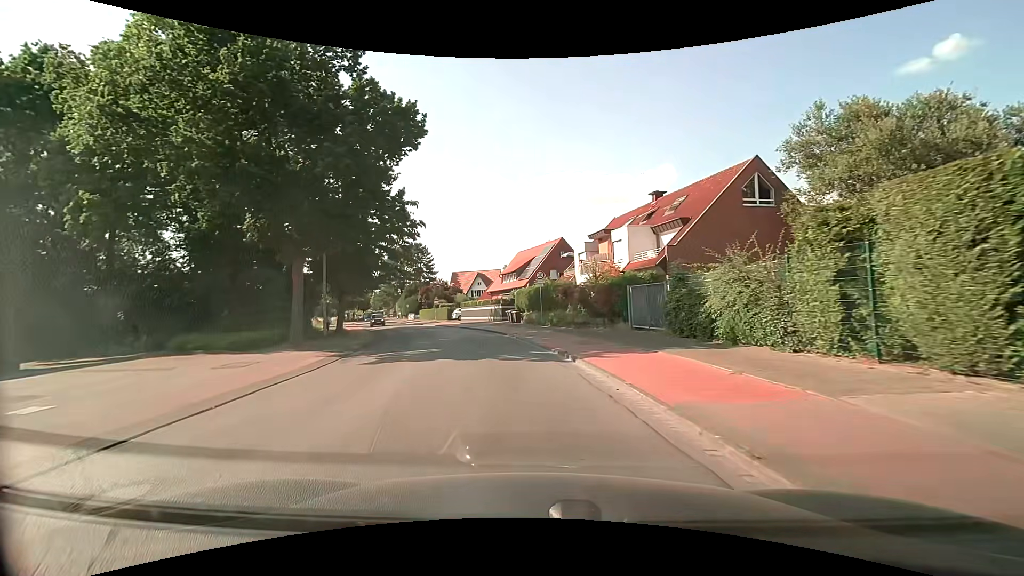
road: tertiary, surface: asphalt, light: Day
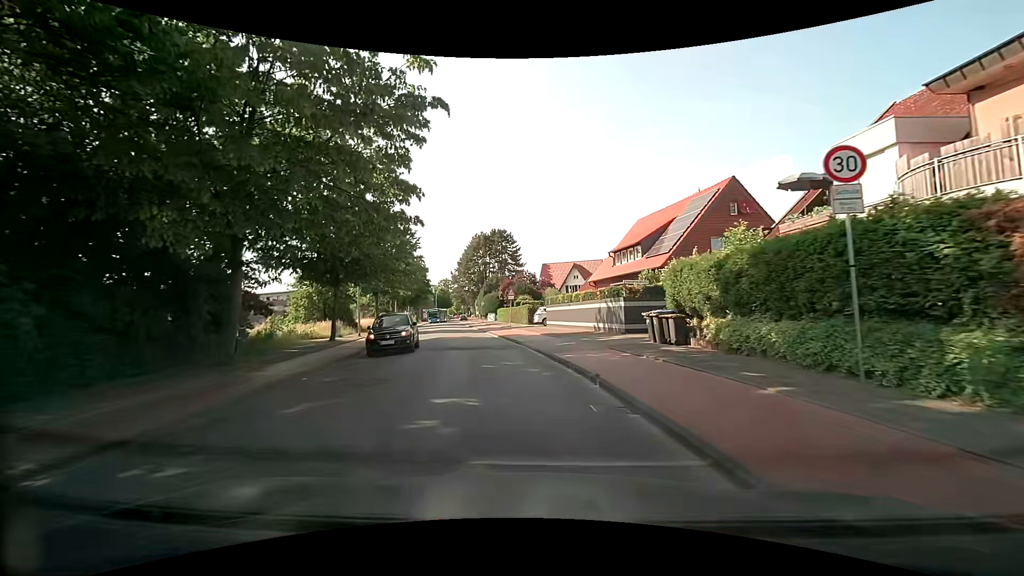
(-2.9, +24.1) m; -12°
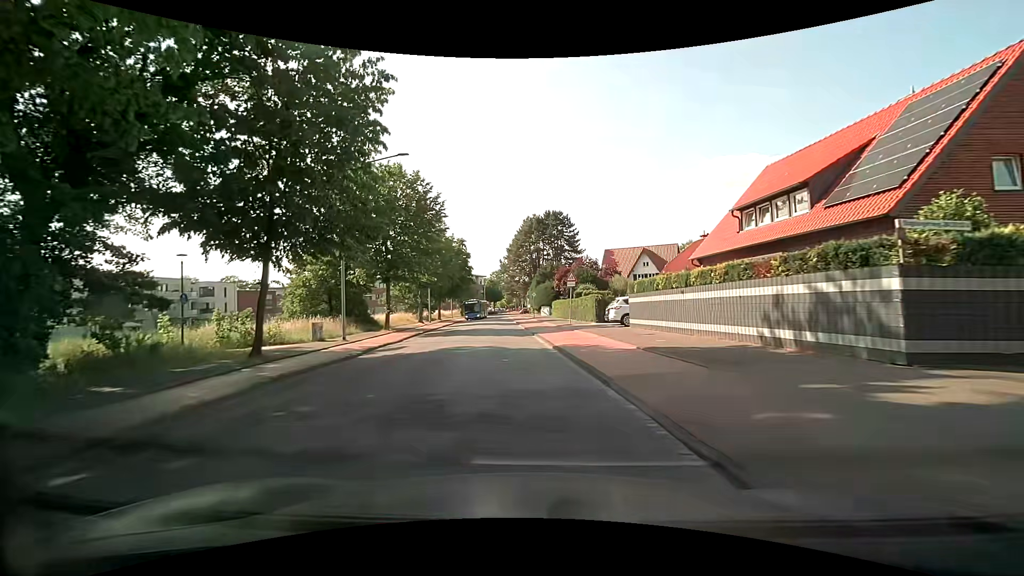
(-0.7, +13.6) m; -6°
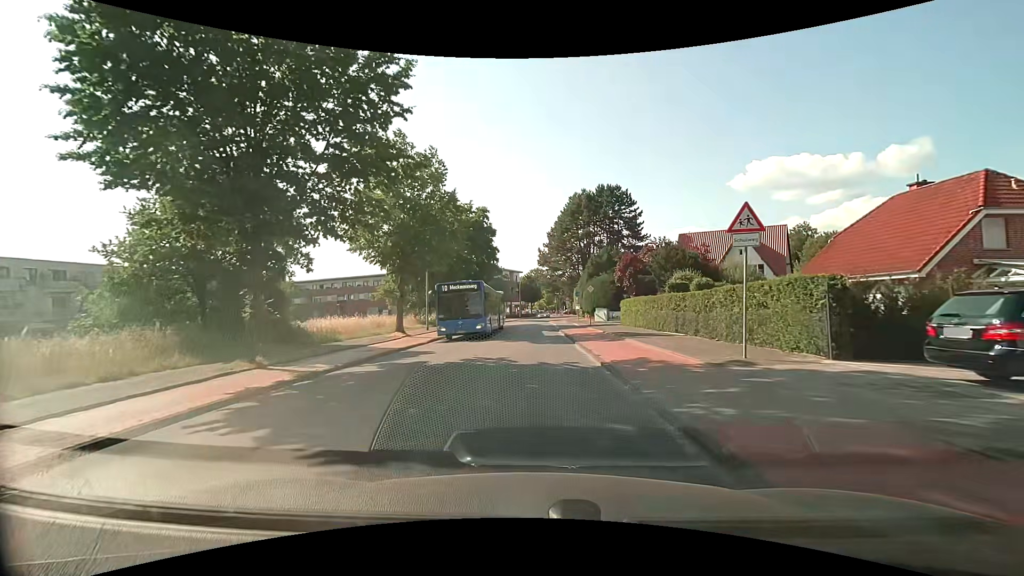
(-1.5, +22.0) m; -6°
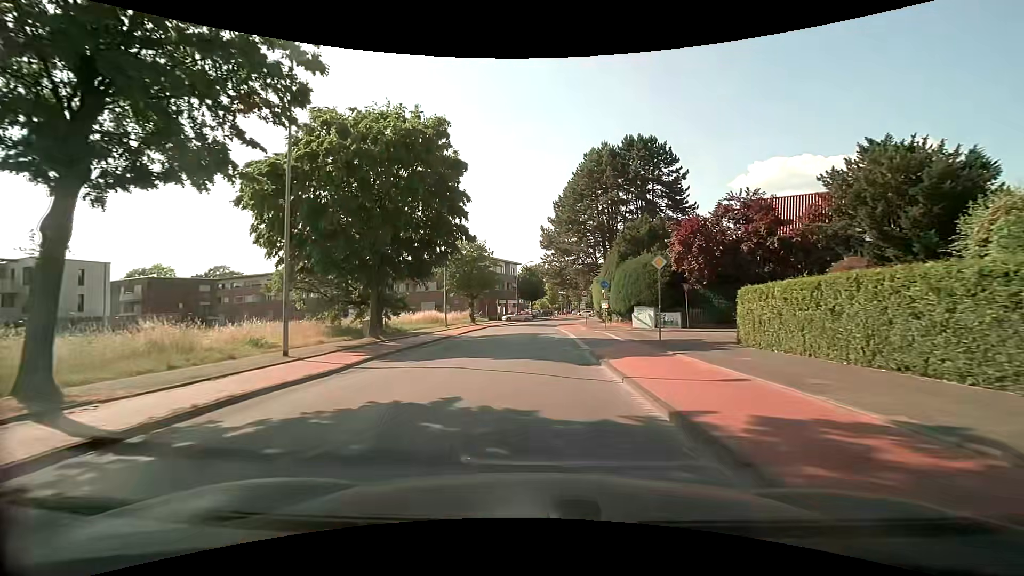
(+0.3, +22.0) m; +1°
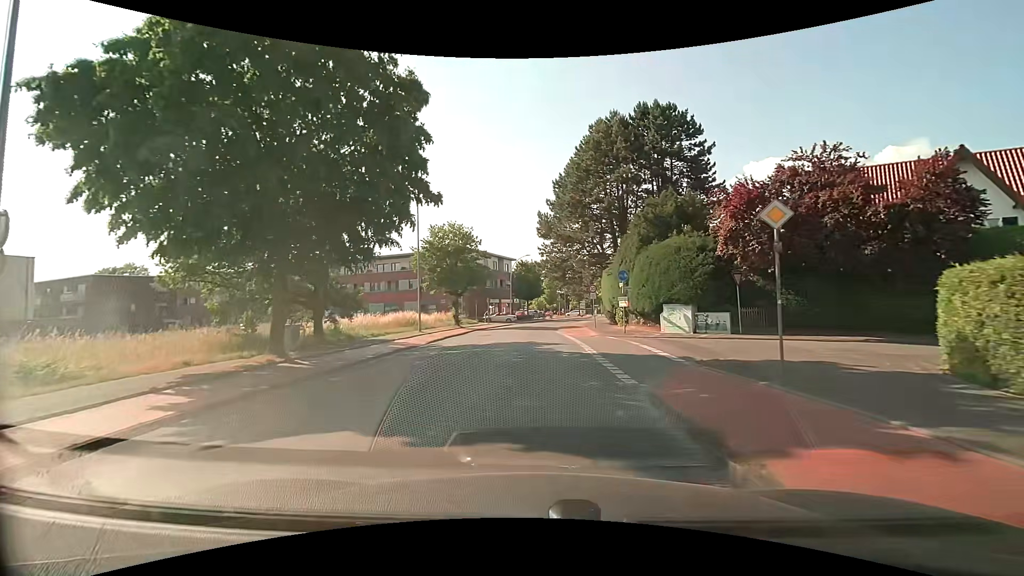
(0.0, +9.0) m; +1°
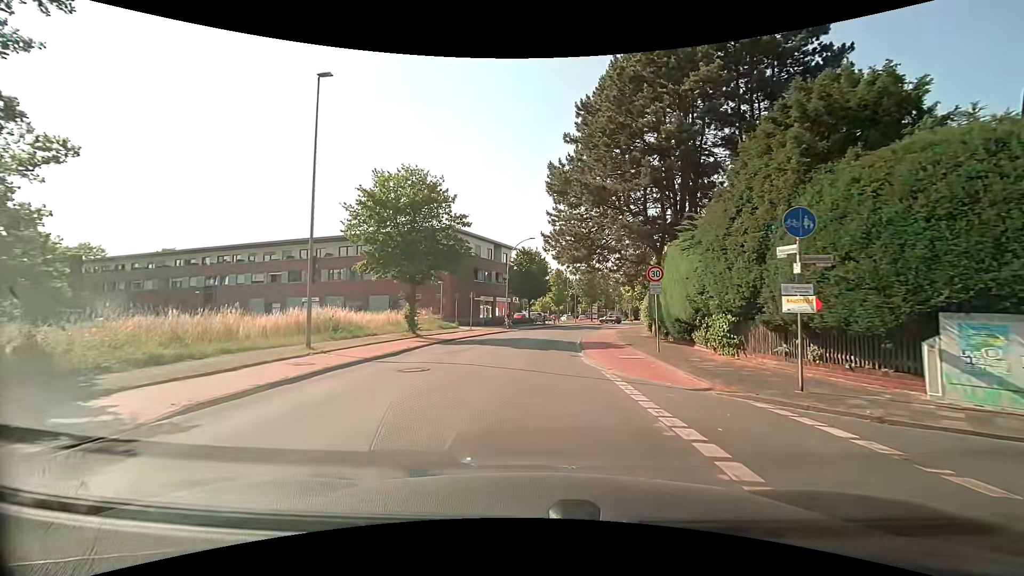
(-0.2, +18.1) m; -1°
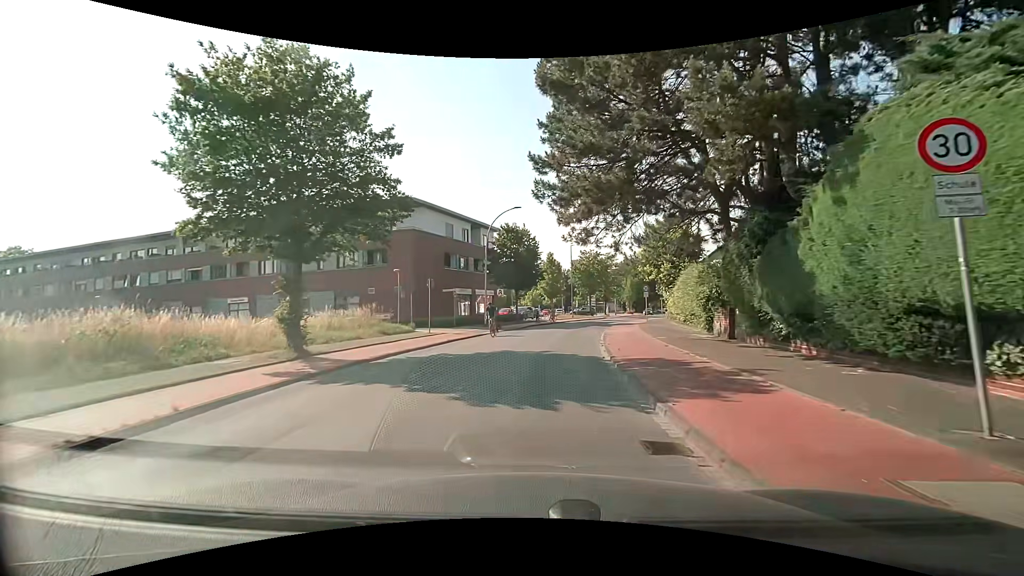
(0.0, +13.3) m; +1°
(0, +10) (+1, +20) (+2, +30) (+4, +40) (+6, +49) (+9, +59) (+12, +68) (+15, +78) (+19, +87) (+22, +97) m
